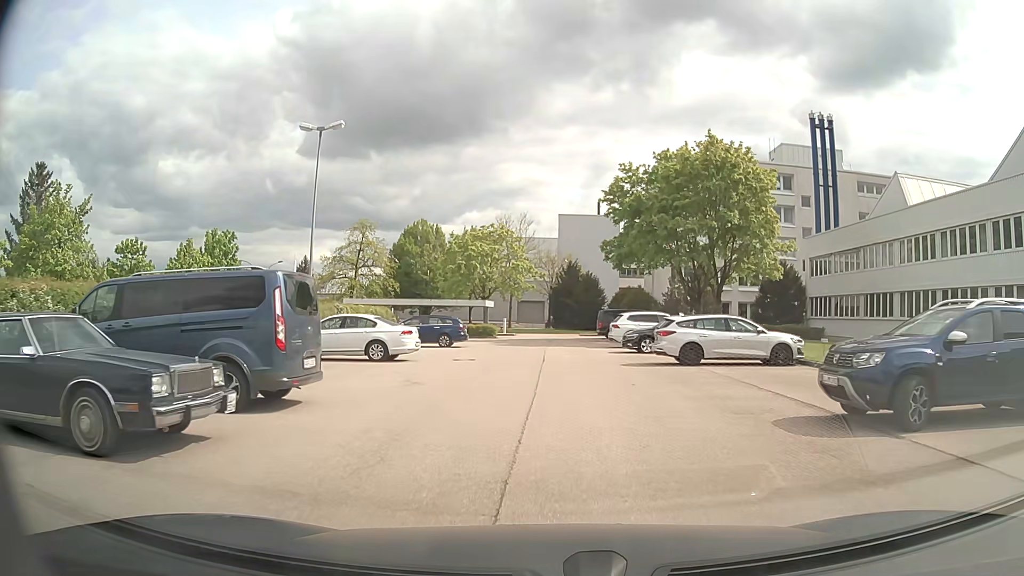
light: Day
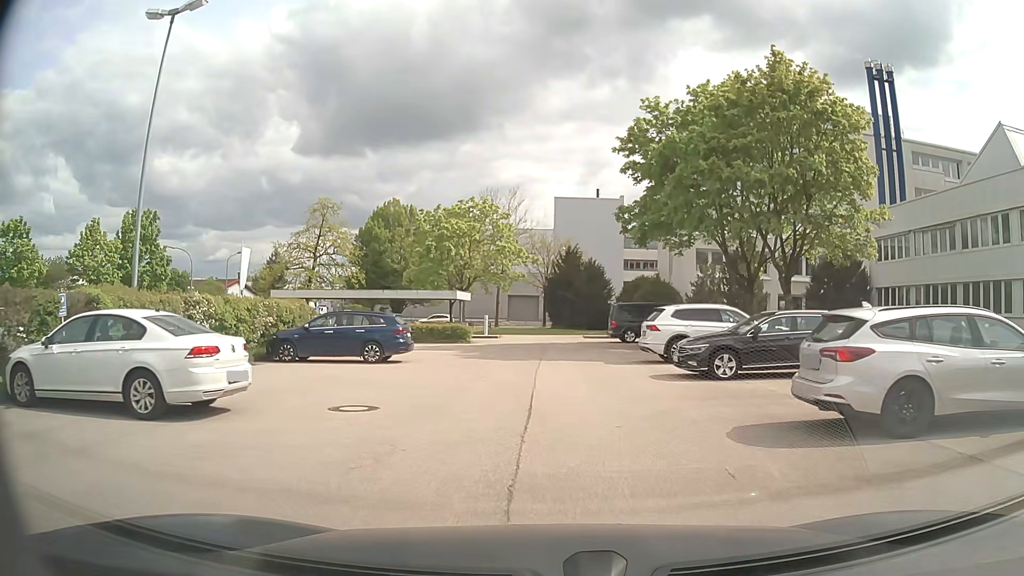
(+0.1, +12.3) m; +1°
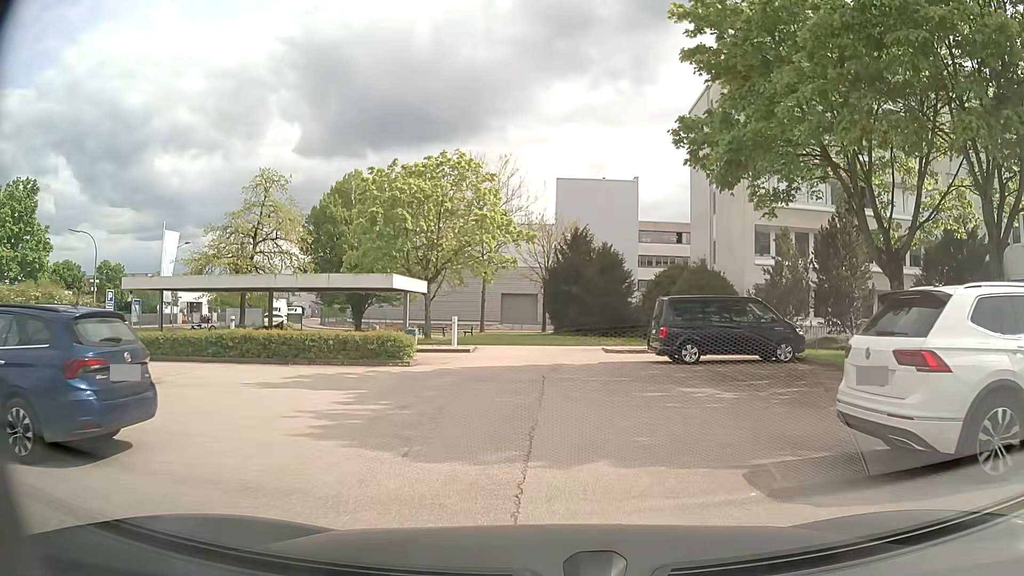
(0.0, +14.1) m; 0°
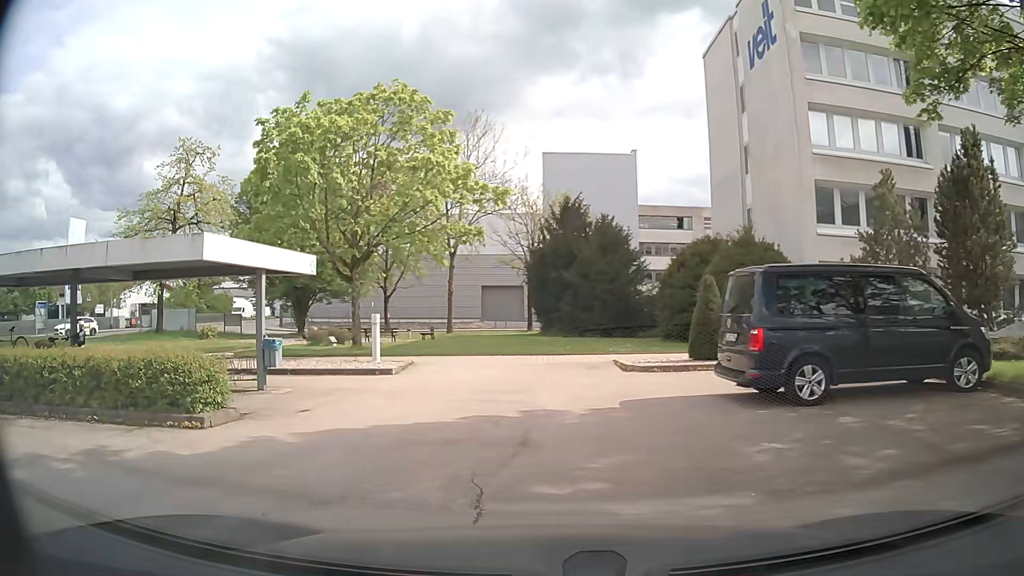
(+0.4, +10.1) m; 0°
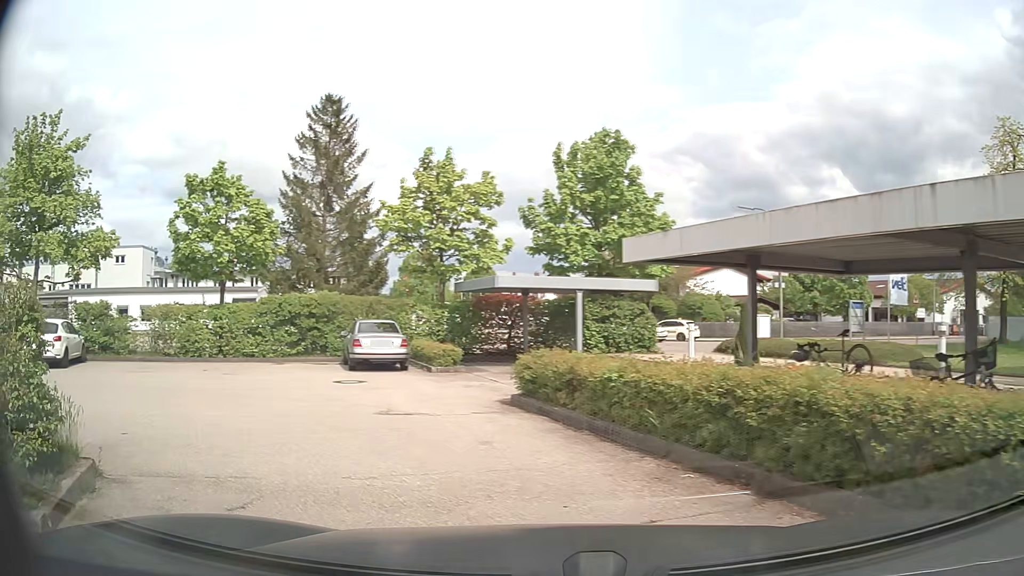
(-3.5, +5.2) m; -70°
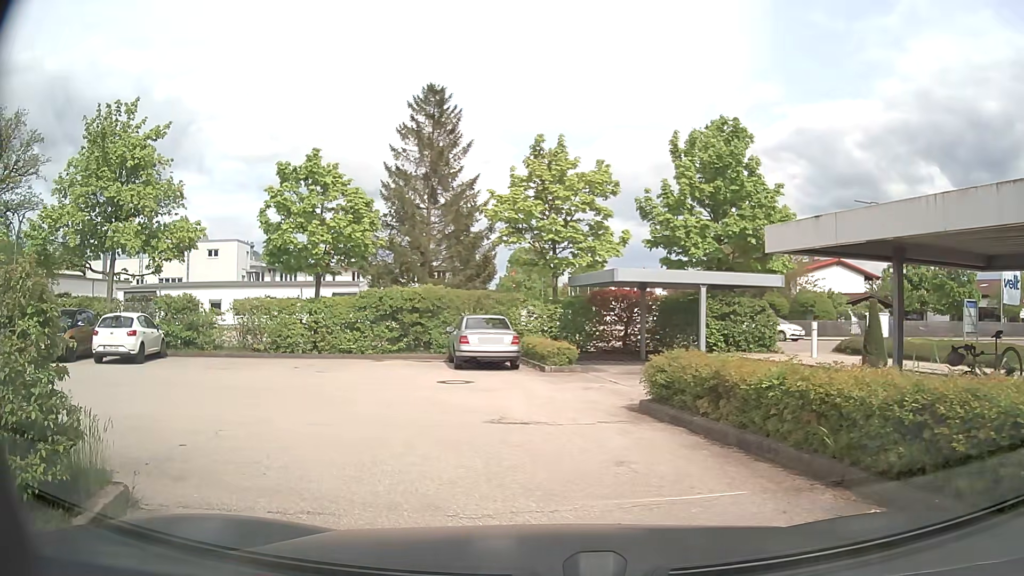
(-0.1, +1.2) m; -9°
